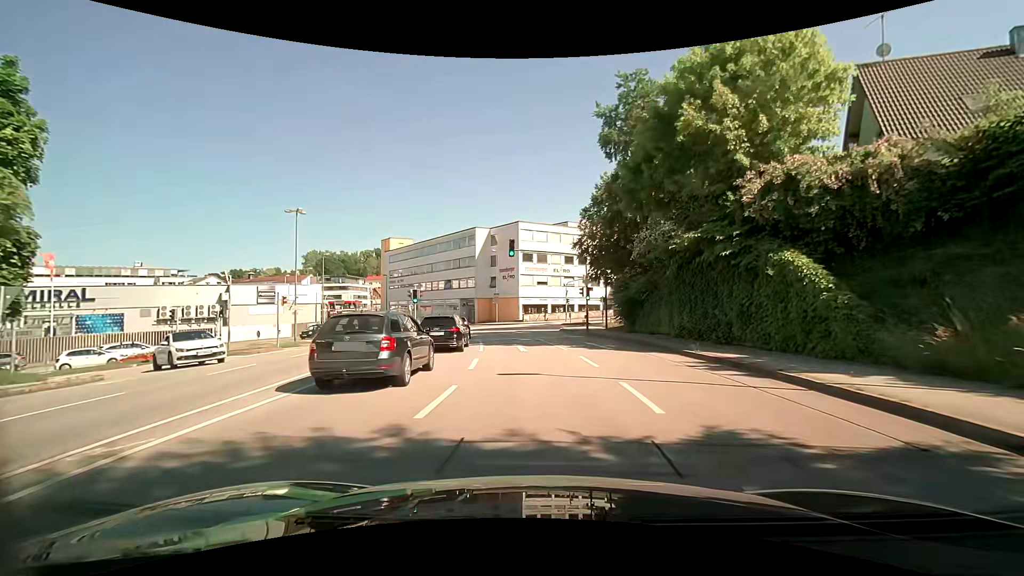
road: tertiary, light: Day
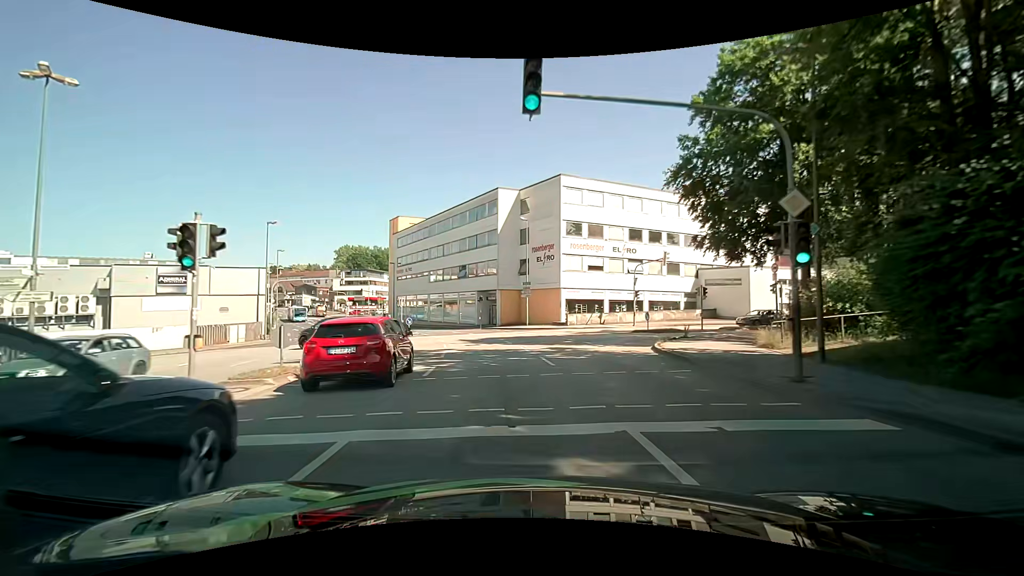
(-0.3, +23.1) m; -4°
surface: asphalt
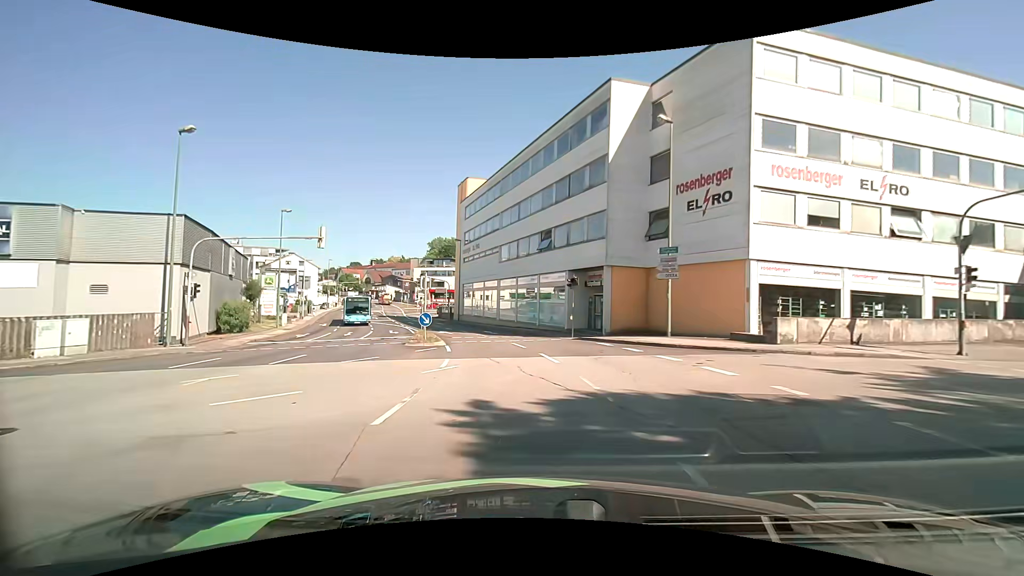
(-1.8, +23.2) m; -10°
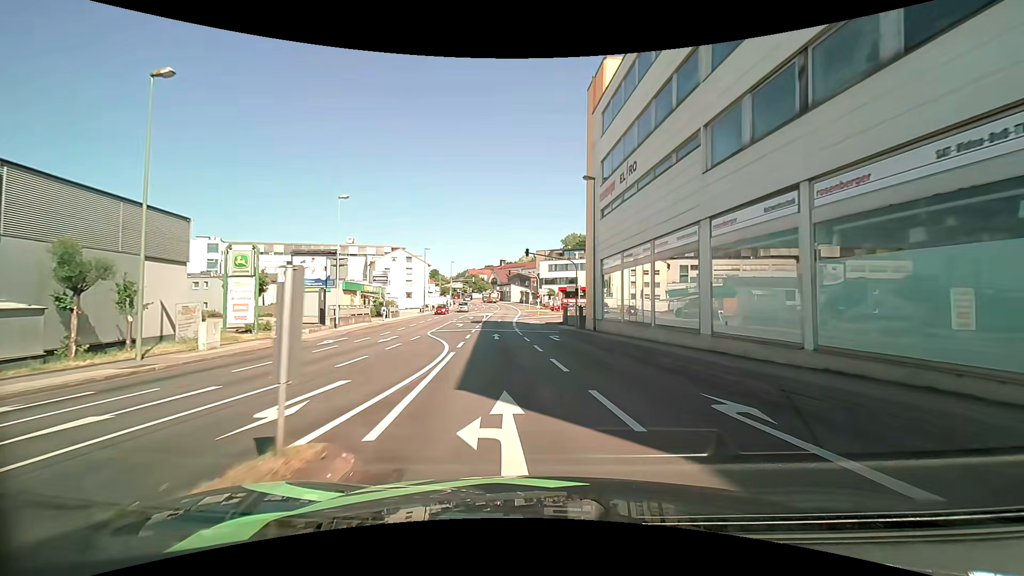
(-4.2, +29.2) m; -15°
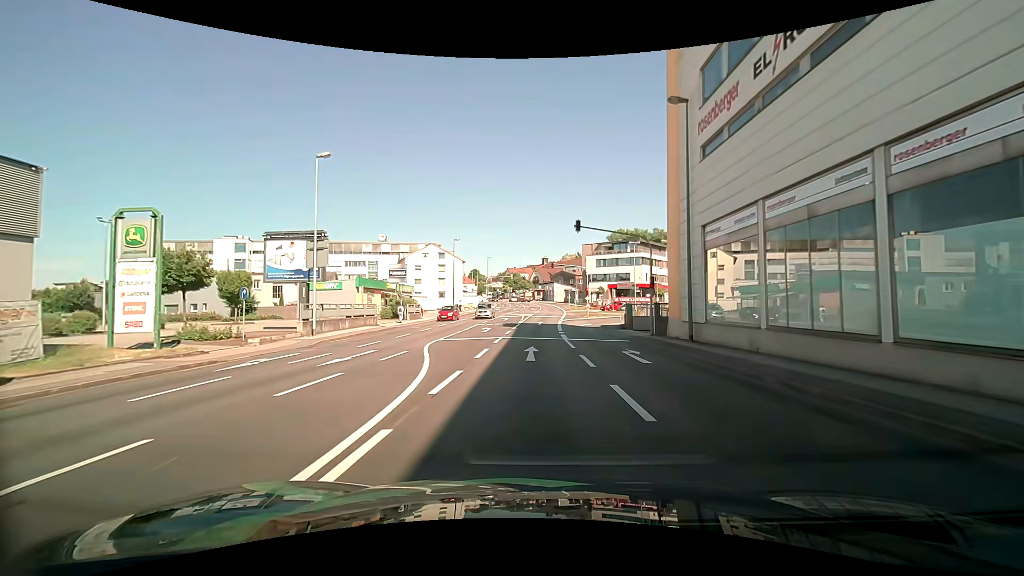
(-0.8, +11.6) m; -6°
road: tertiary_link
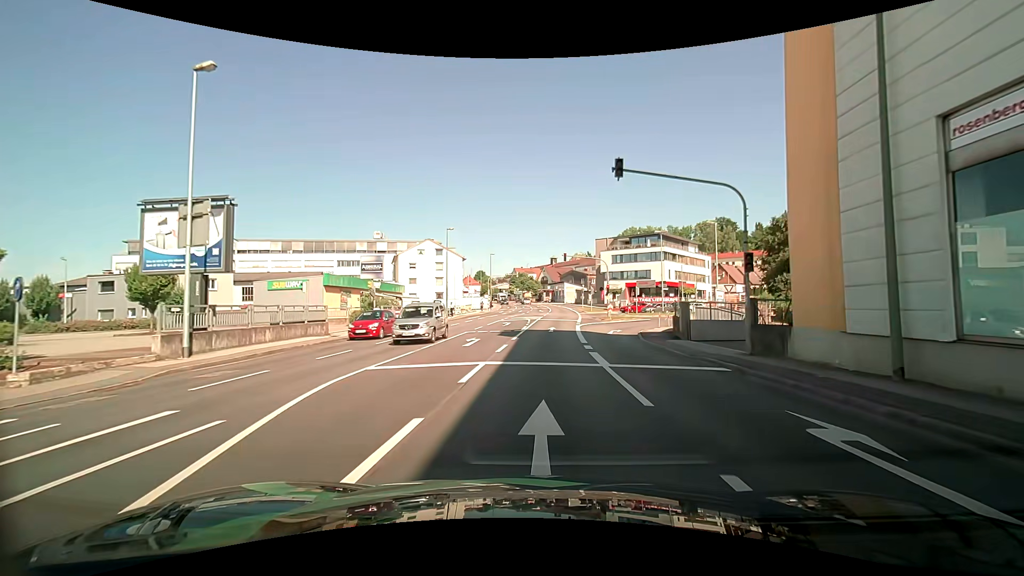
(-0.1, +11.0) m; -1°
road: tertiary
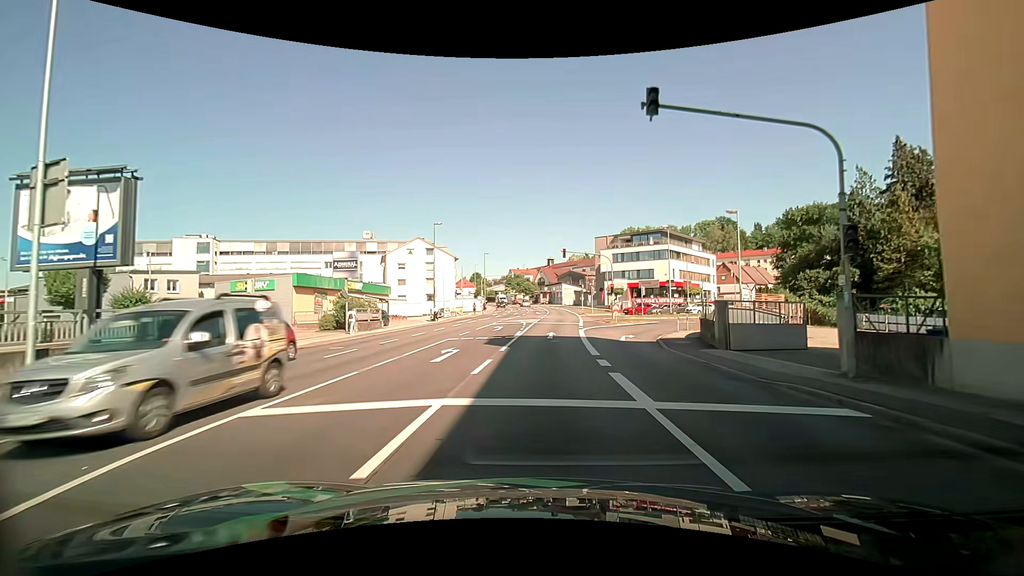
(0.0, +5.1) m; 0°
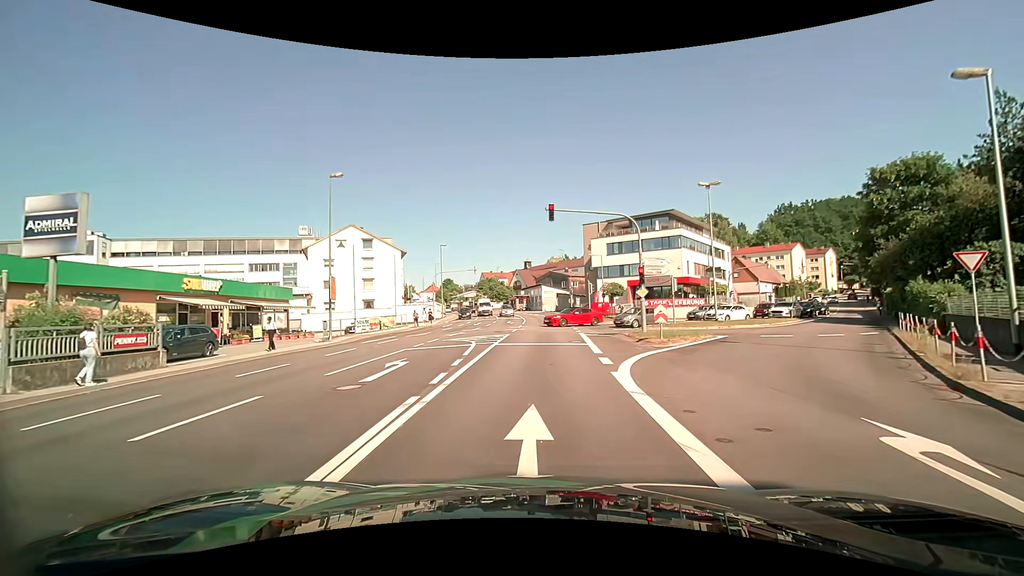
(+0.5, +20.9) m; +2°
